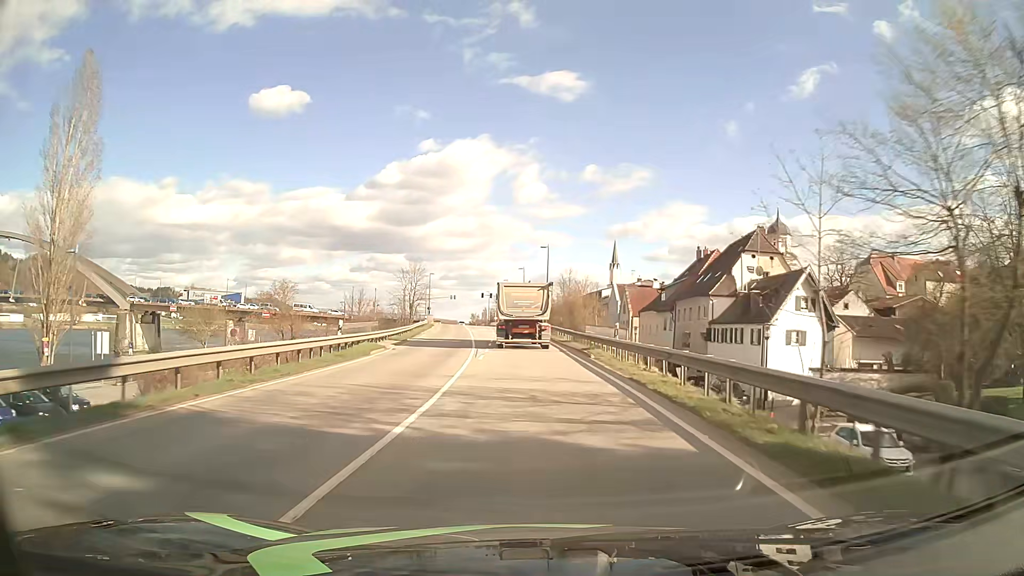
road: primary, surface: asphalt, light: Day
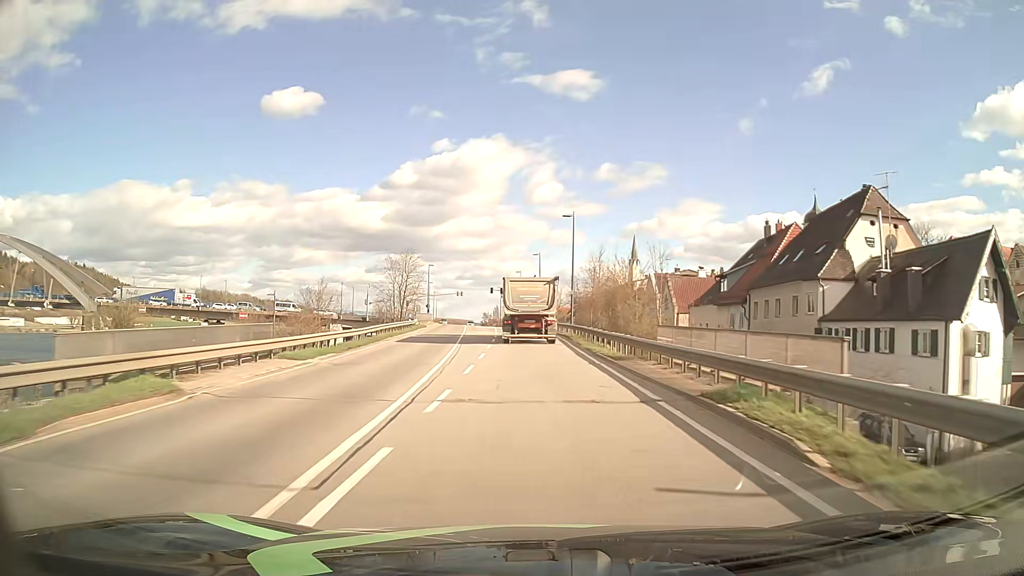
(-0.2, +19.6) m; -1°
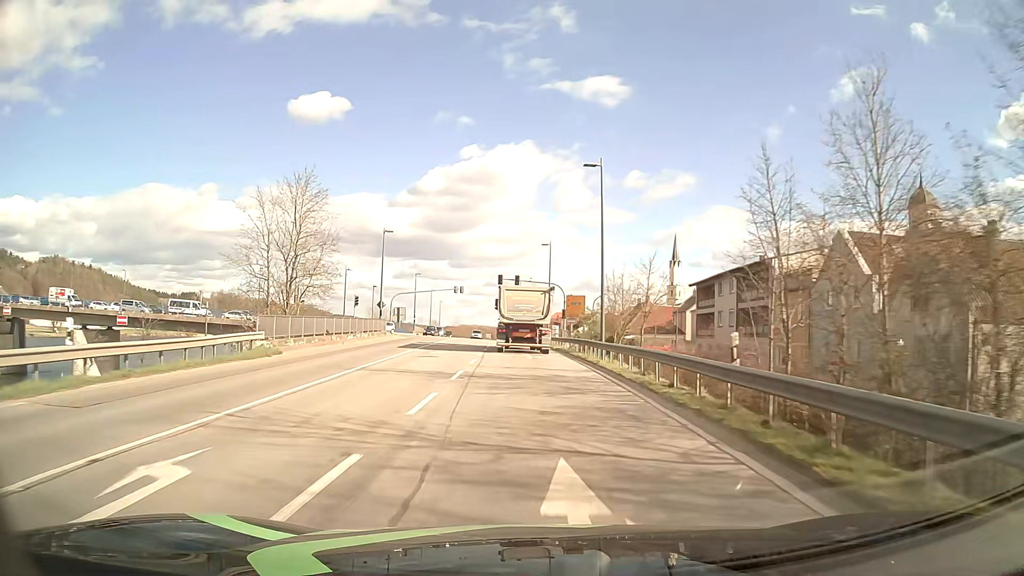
(-1.0, +48.5) m; -2°
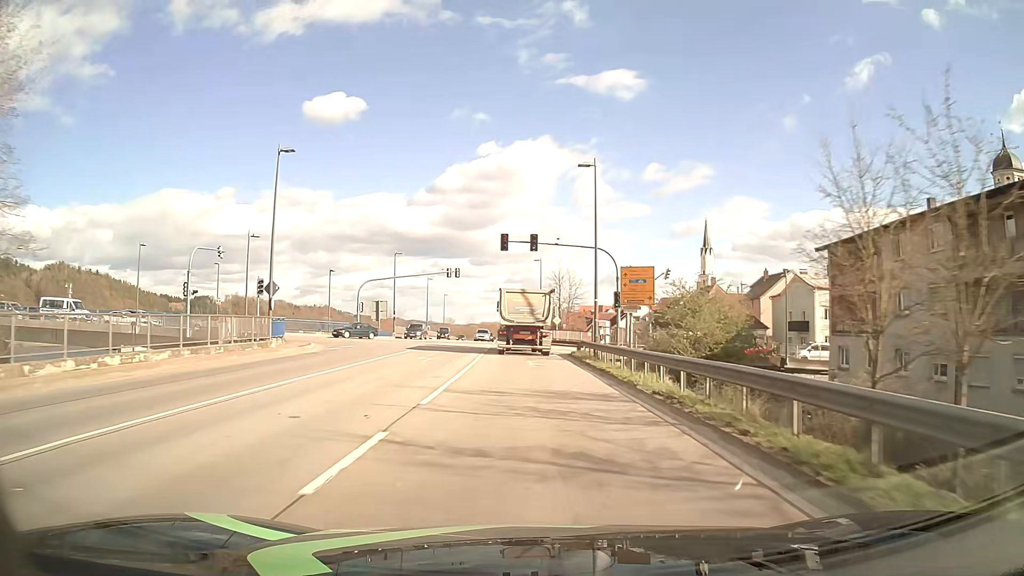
(-0.5, +29.2) m; -2°
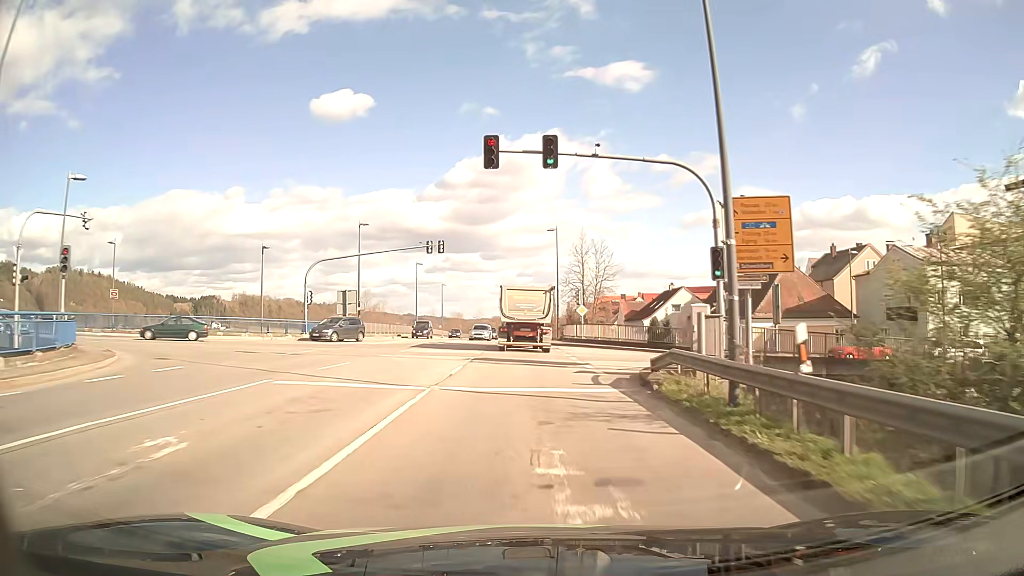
(-0.2, +19.7) m; -1°
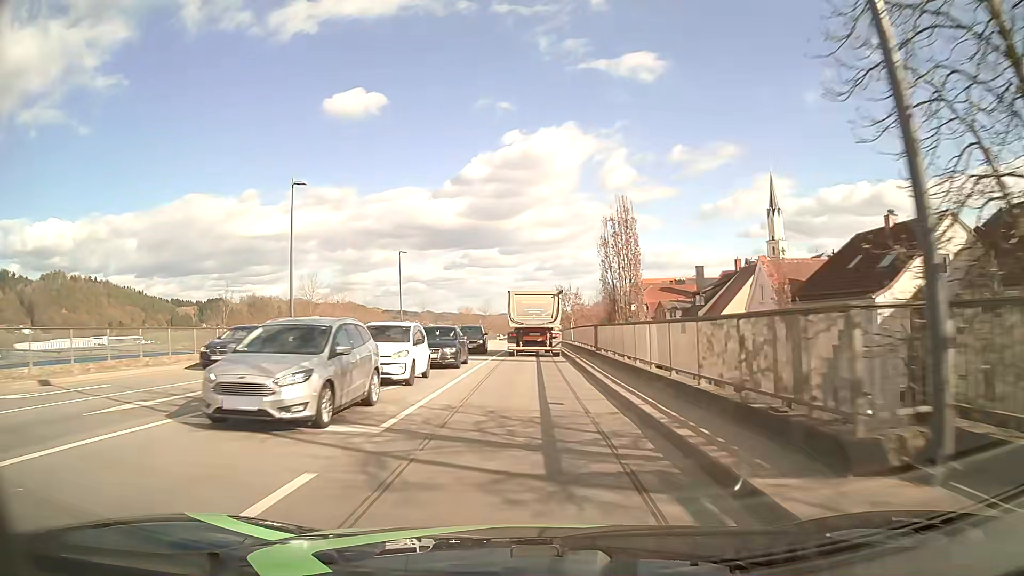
(-0.7, +50.5) m; -1°
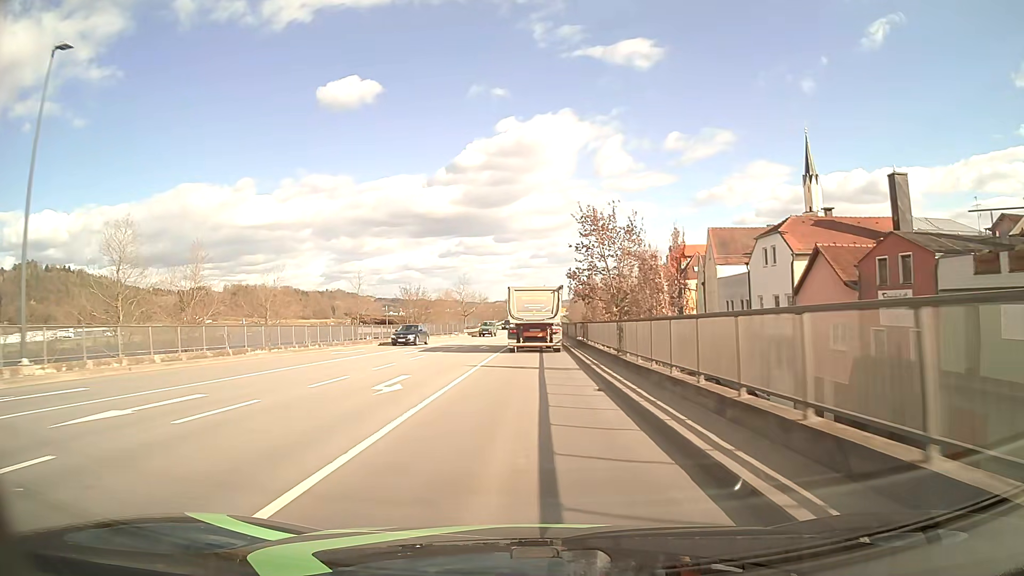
(0.0, +51.5) m; 0°
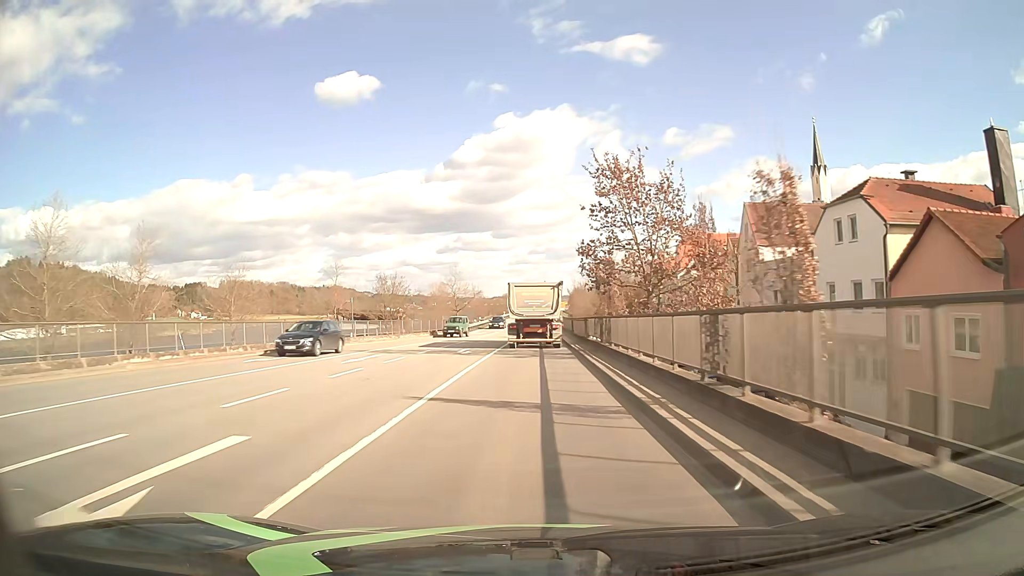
(0.0, +10.4) m; 0°
(0, +10) (0, +20) (0, +30) (0, +40) (0, +50) (0, +60) (+1, +70) (+1, +80) (+1, +90) (+2, +100) m
